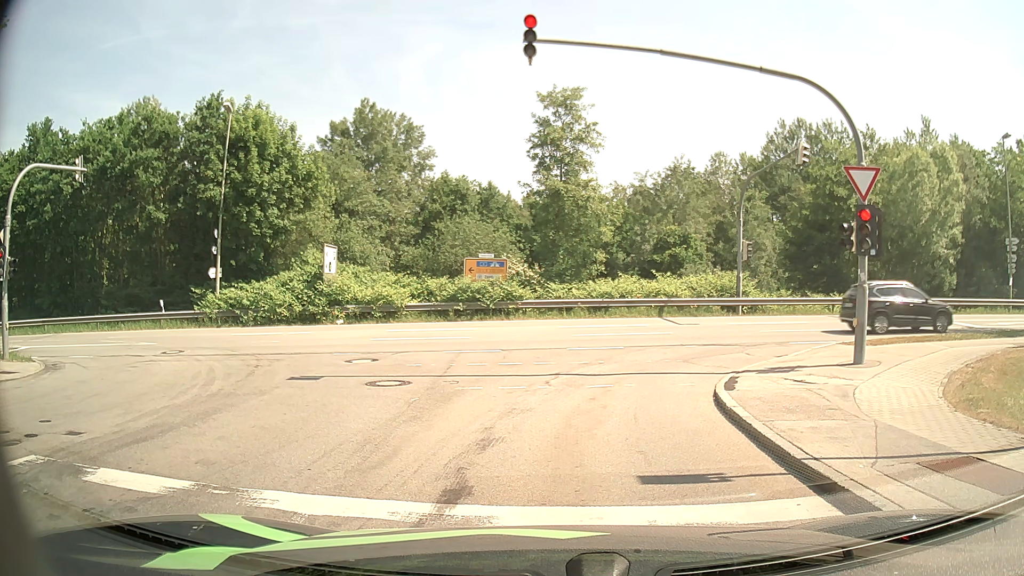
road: residential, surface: asphalt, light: Day
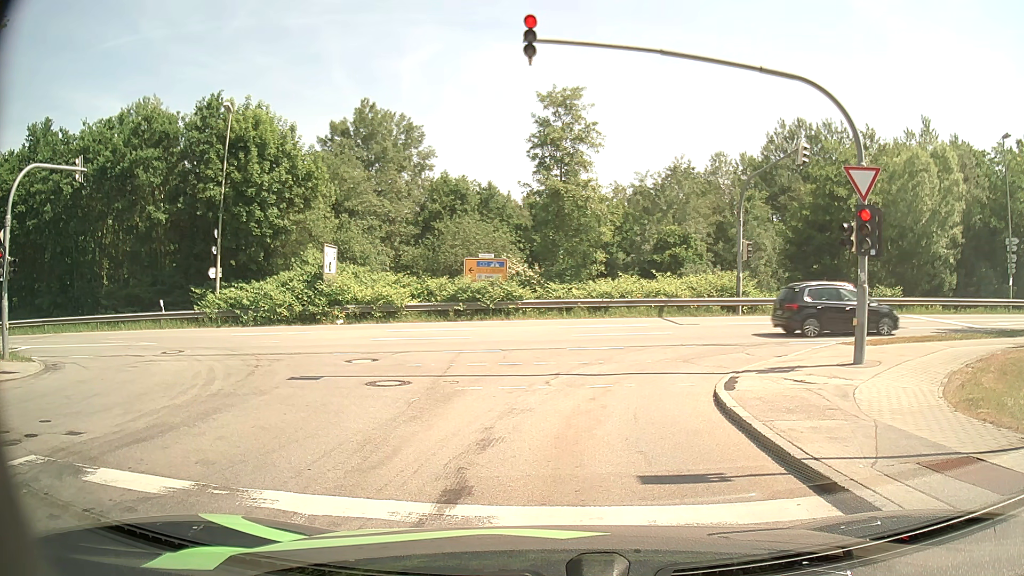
(0.0, 0.0) m; 0°
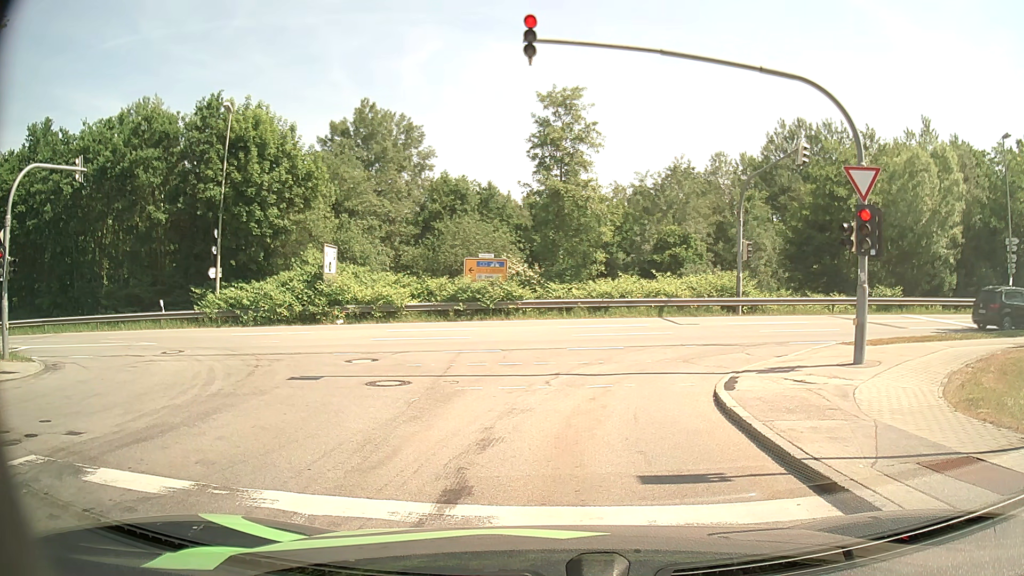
(0.0, 0.0) m; 0°
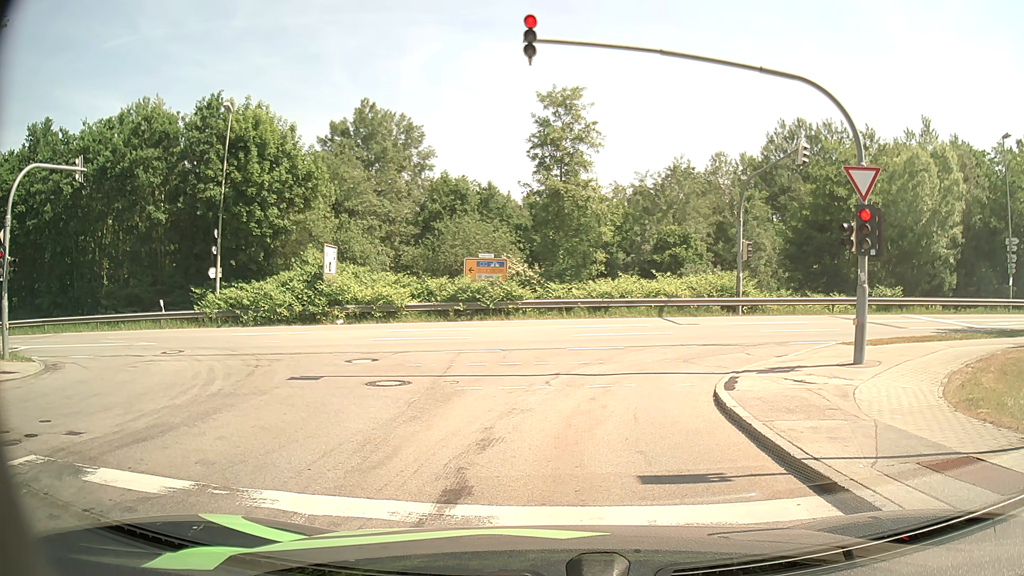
(0.0, 0.0) m; 0°
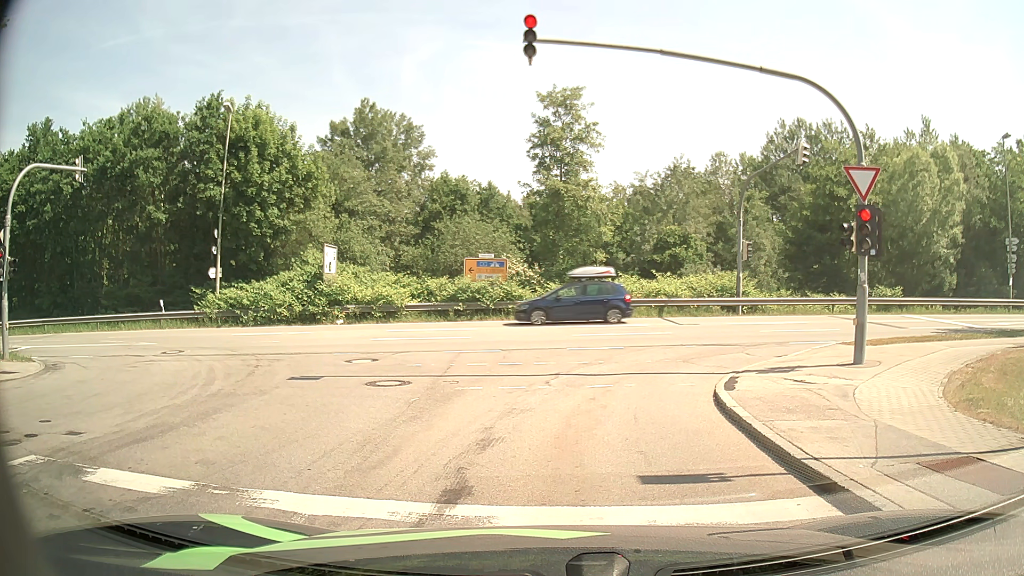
(0.0, 0.0) m; 0°
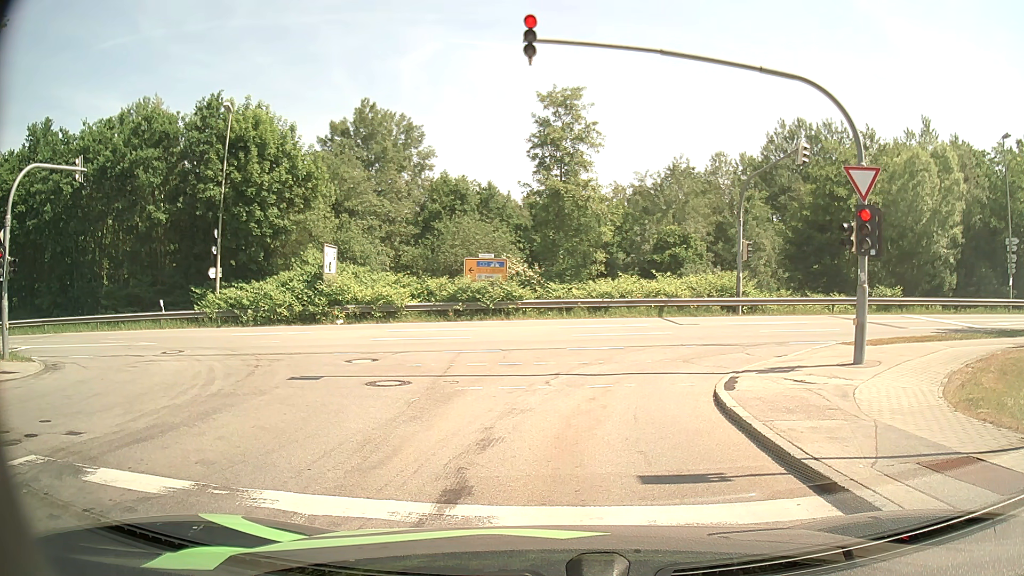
(0.0, 0.0) m; 0°
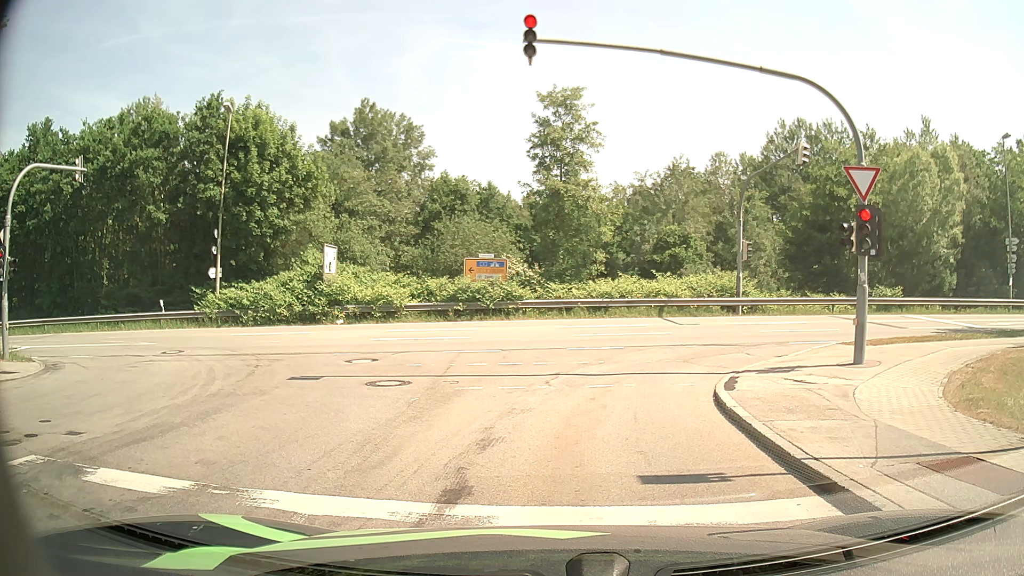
(0.0, 0.0) m; 0°
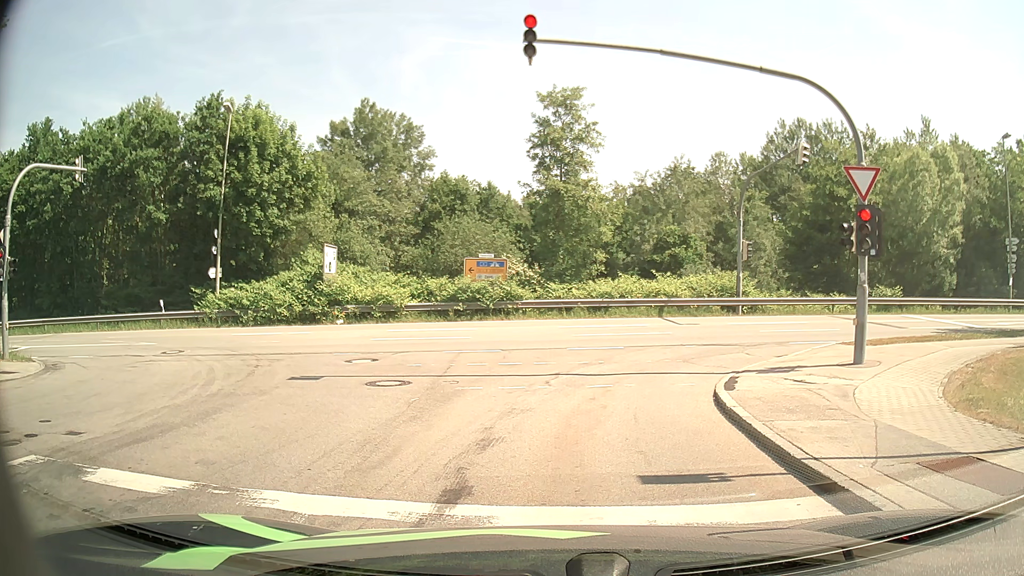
(0.0, 0.0) m; 0°
